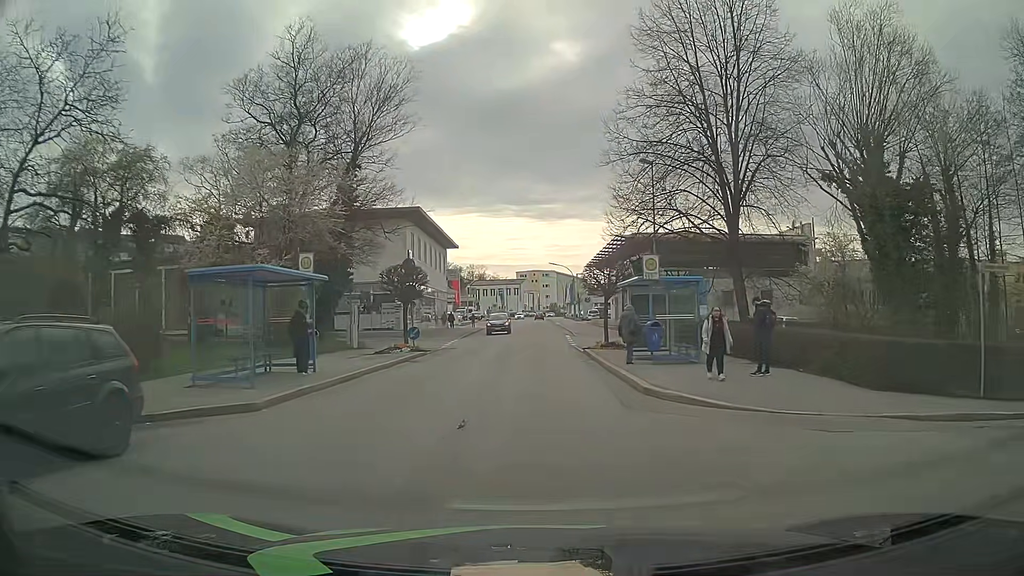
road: tertiary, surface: asphalt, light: Day
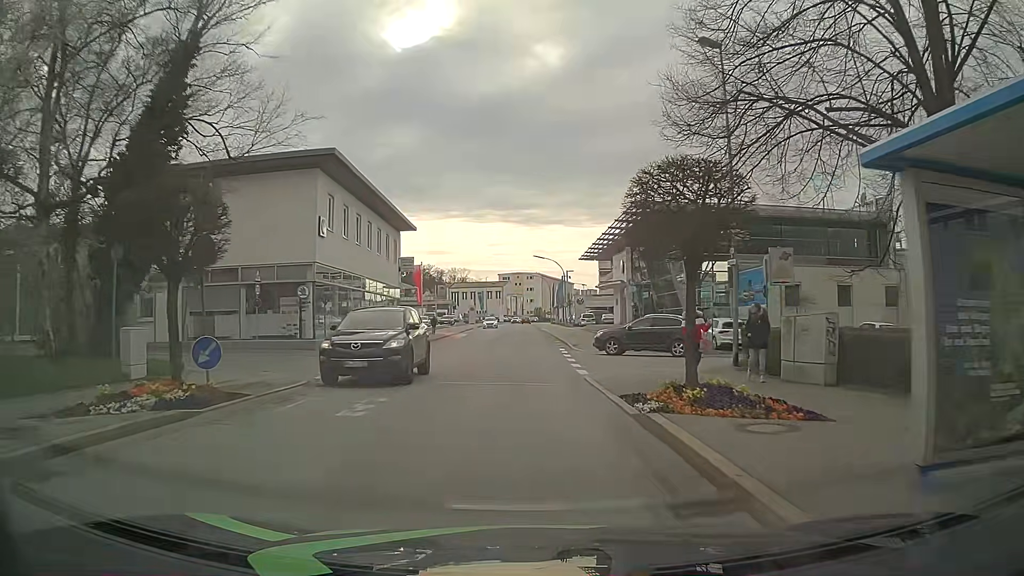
(+0.1, +17.9) m; 0°
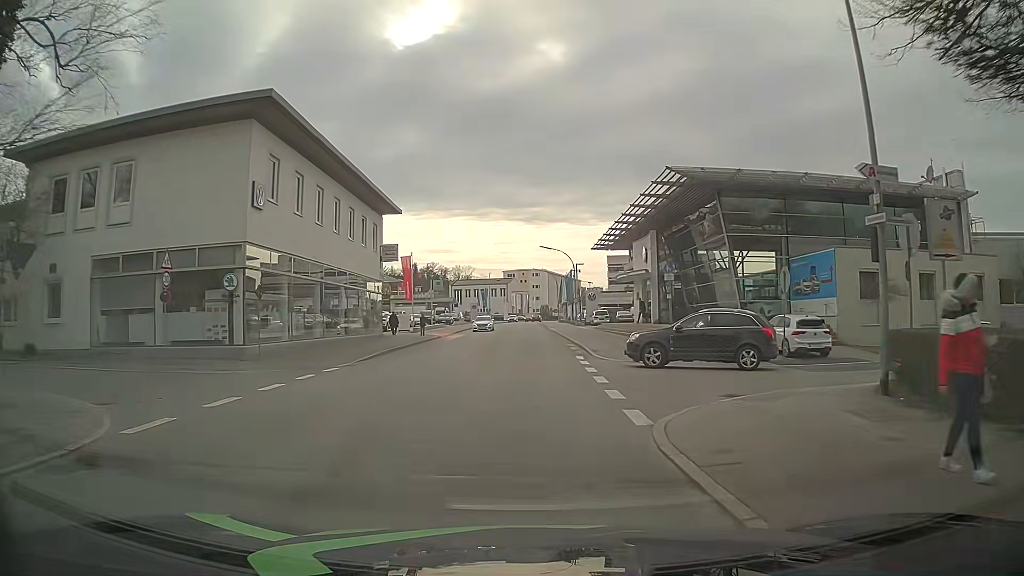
(0.0, +8.8) m; -1°
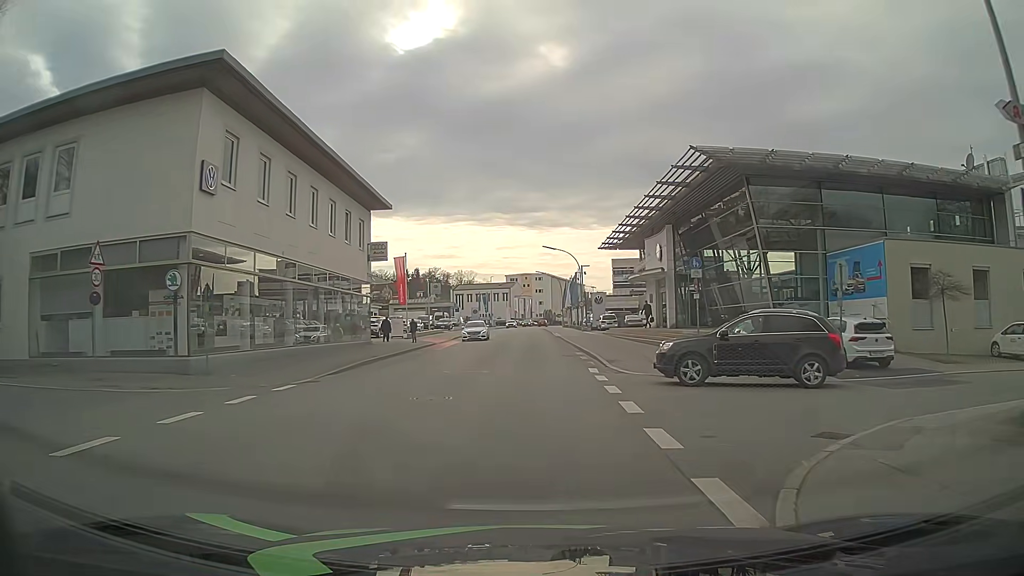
(0.0, +4.4) m; 0°
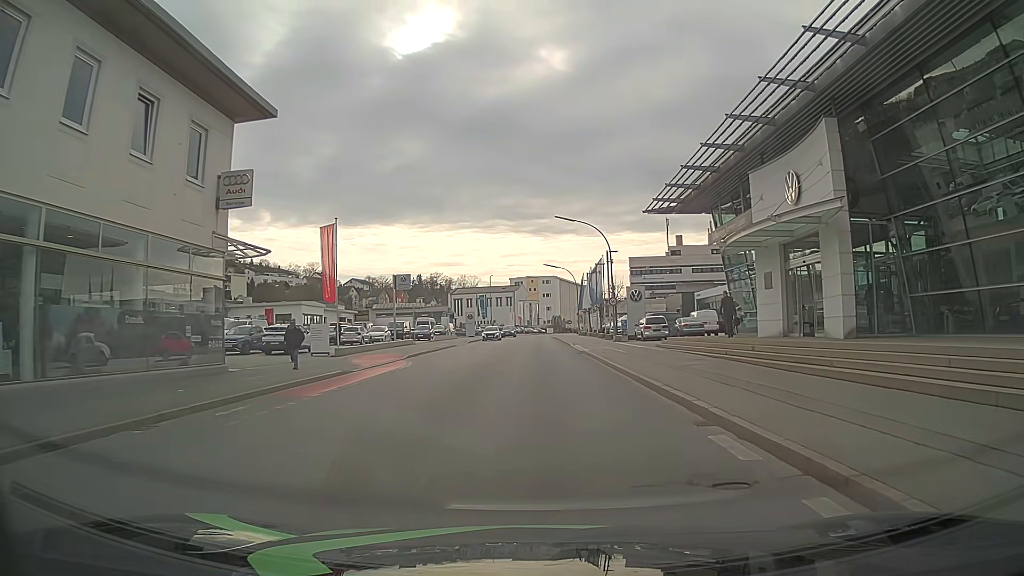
(0.0, +22.2) m; 0°
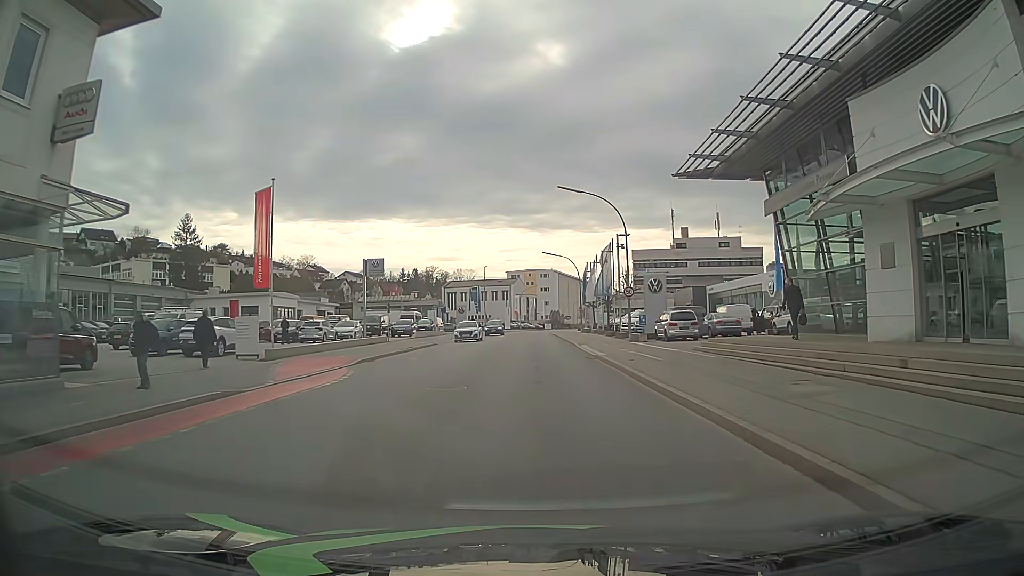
(0.0, +8.8) m; 0°
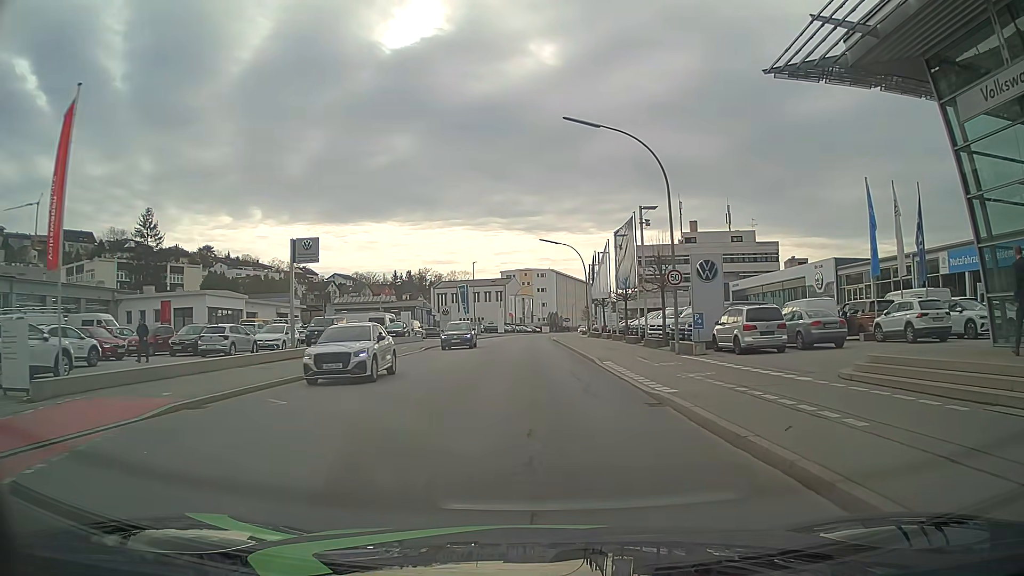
(+0.2, +13.3) m; +1°
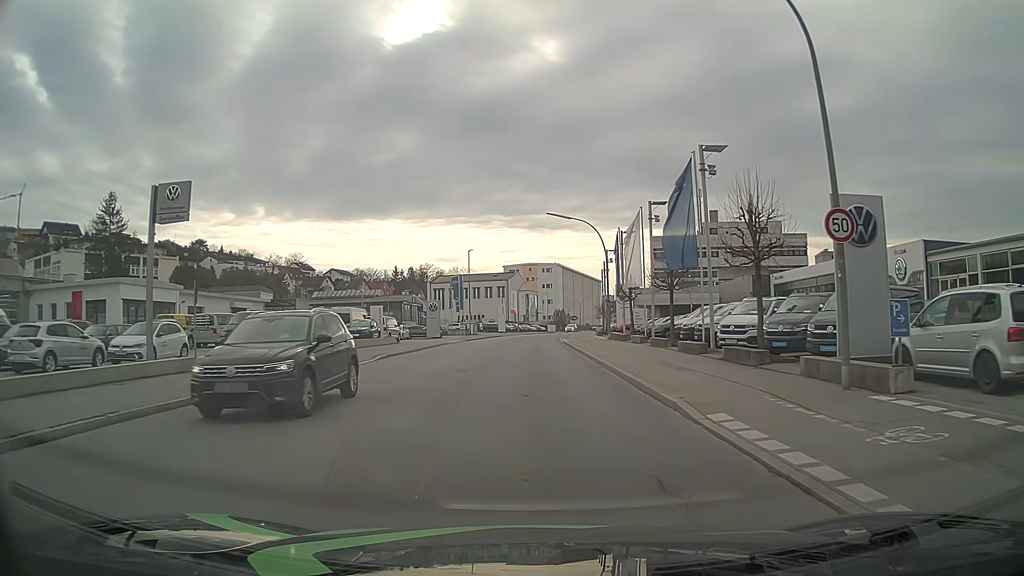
(-0.1, +13.4) m; -1°
(0, +10) (0, +20) (0, +30) (0, +40) (0, +50) (0, +60) (0, +70) (+1, +80) (+2, +90) (+4, +100) m
